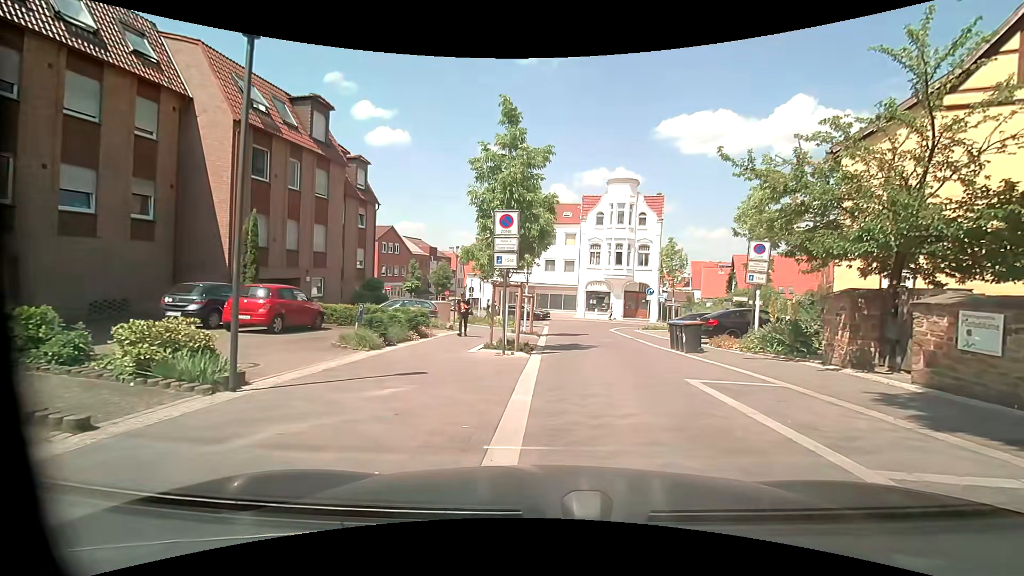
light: Day
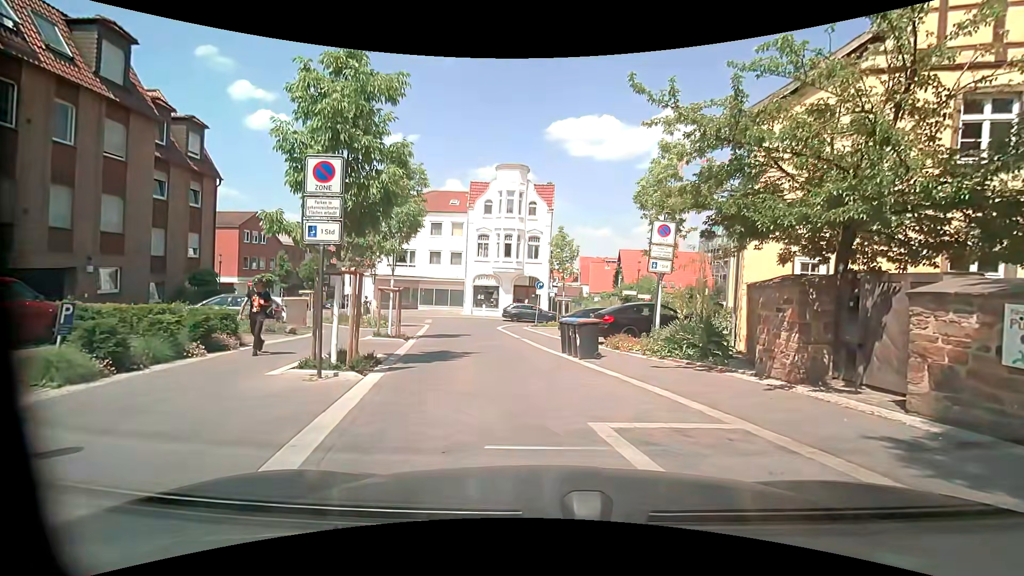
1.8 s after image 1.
(+0.4, +4.1) m; +13°
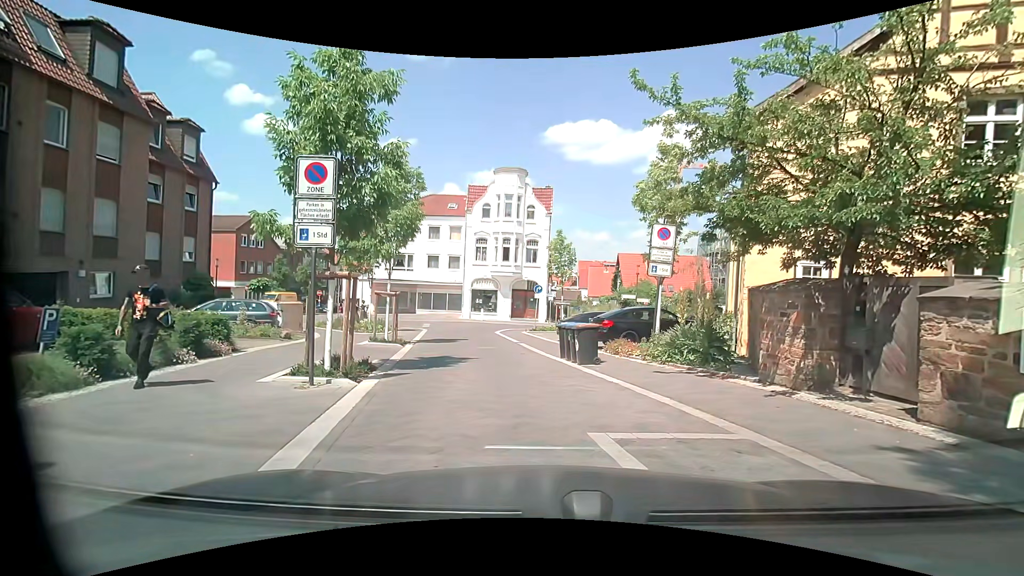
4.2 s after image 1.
(0.0, +0.3) m; 0°
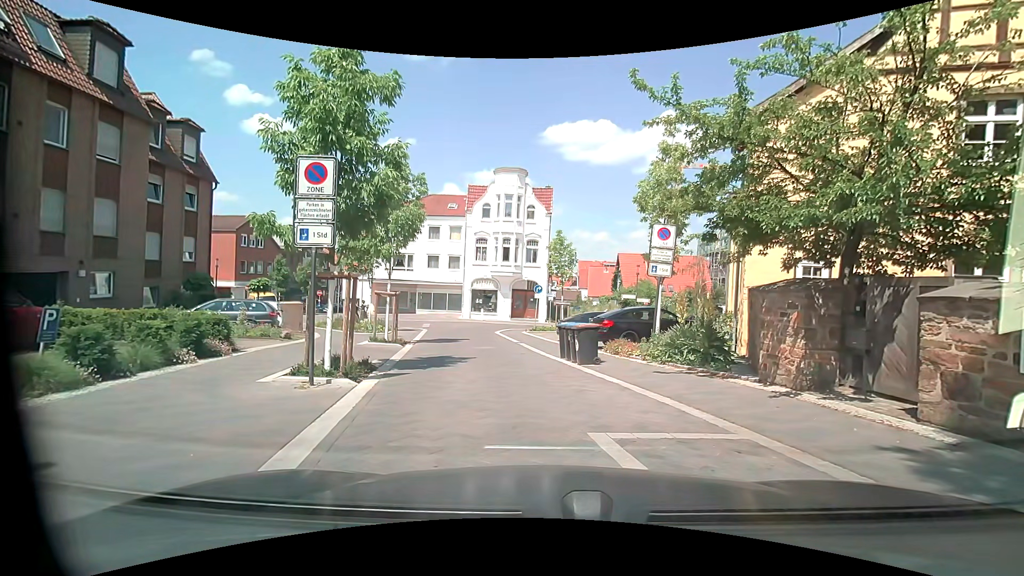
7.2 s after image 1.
(0.0, 0.0) m; 0°
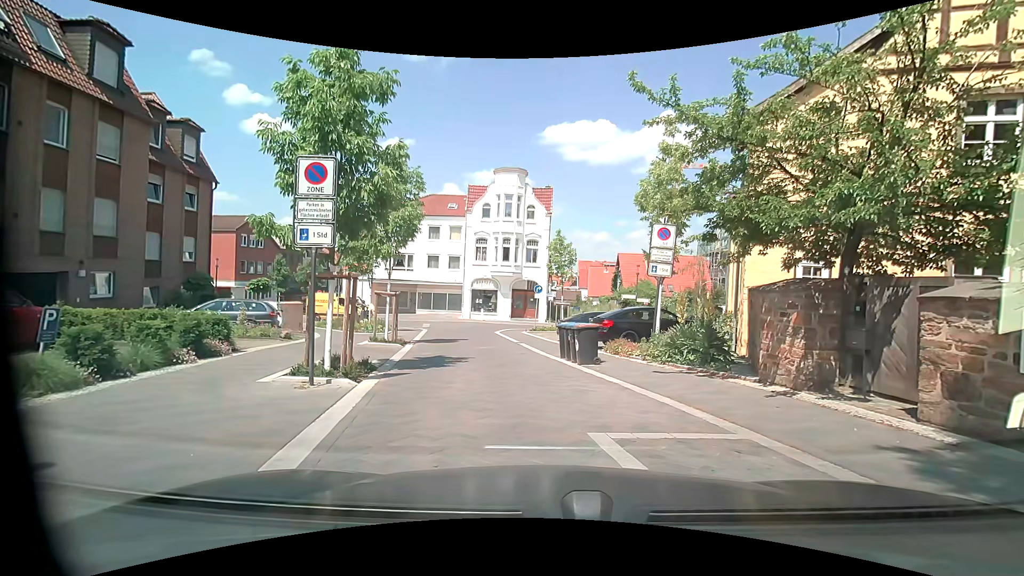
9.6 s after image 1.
(0.0, 0.0) m; 0°
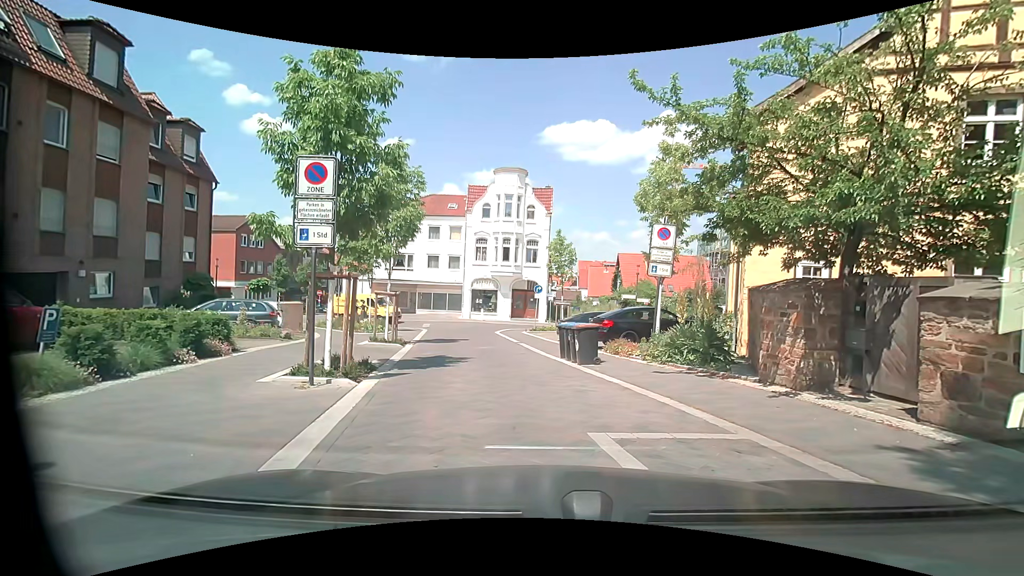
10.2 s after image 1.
(0.0, 0.0) m; 0°
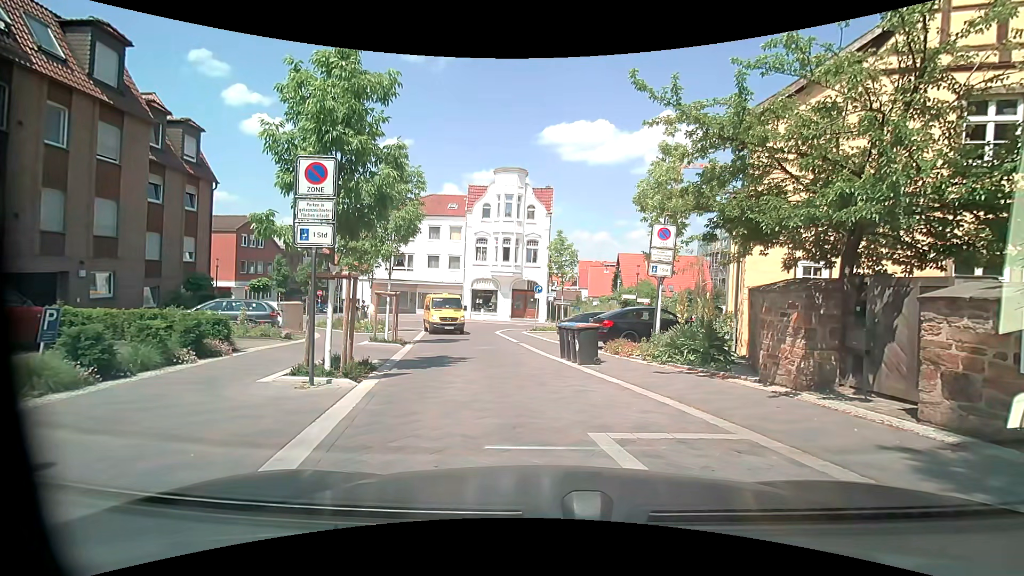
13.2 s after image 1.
(0.0, 0.0) m; 0°
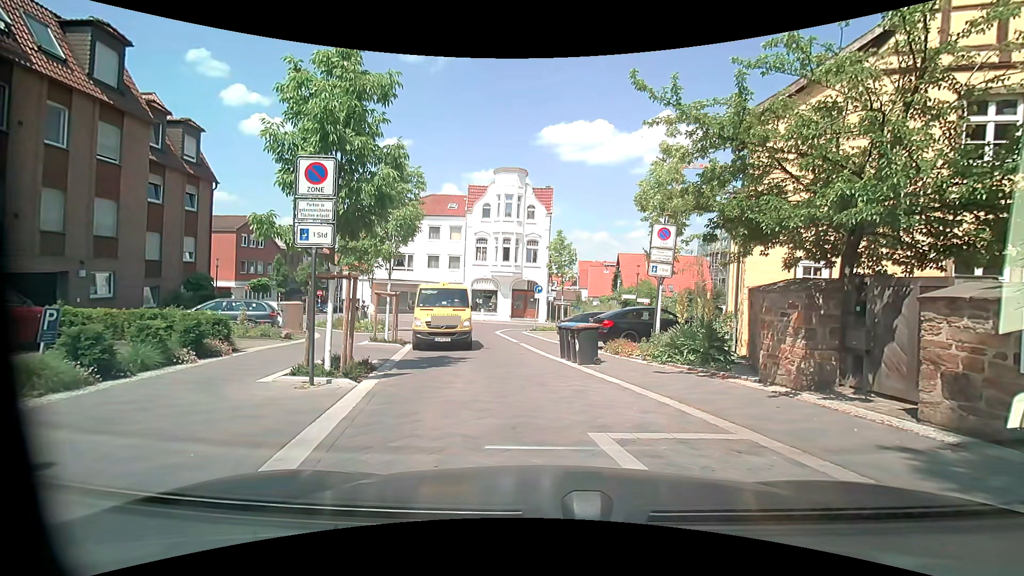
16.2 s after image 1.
(0.0, 0.0) m; 0°
